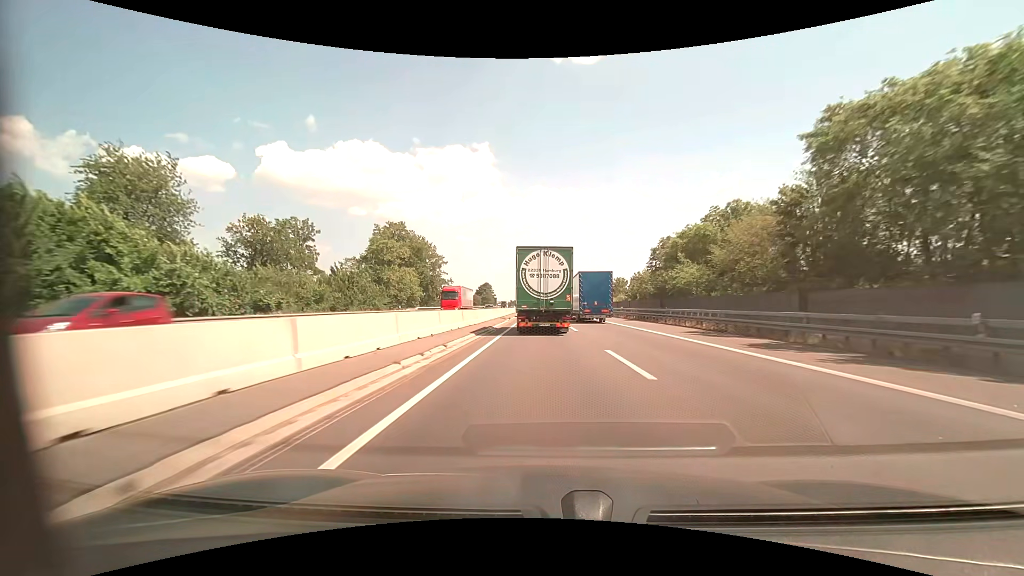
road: motorway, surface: asphalt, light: Day
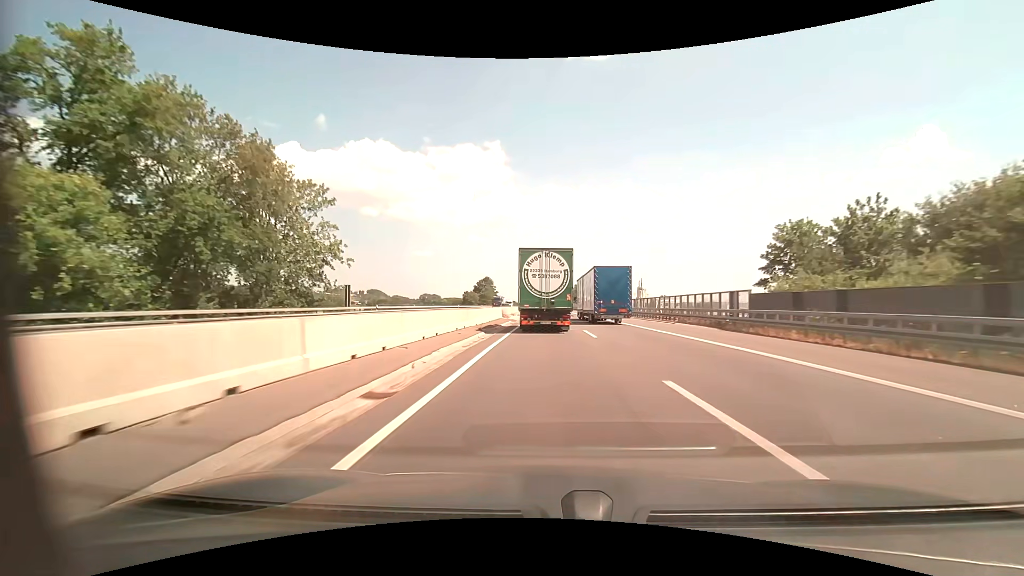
(-0.8, +60.5) m; -2°
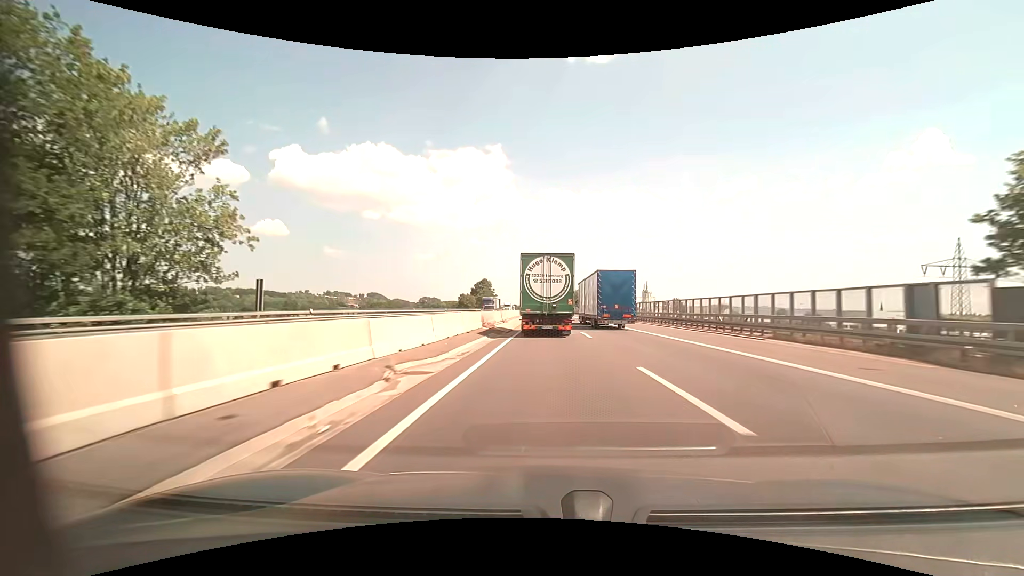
(0.0, +15.2) m; 0°
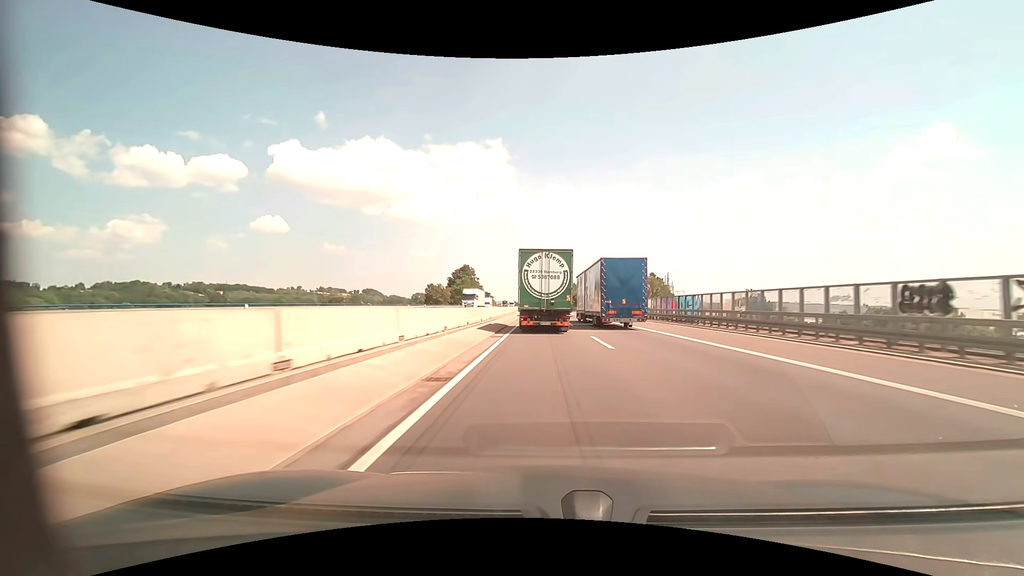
(-0.2, +61.6) m; 0°
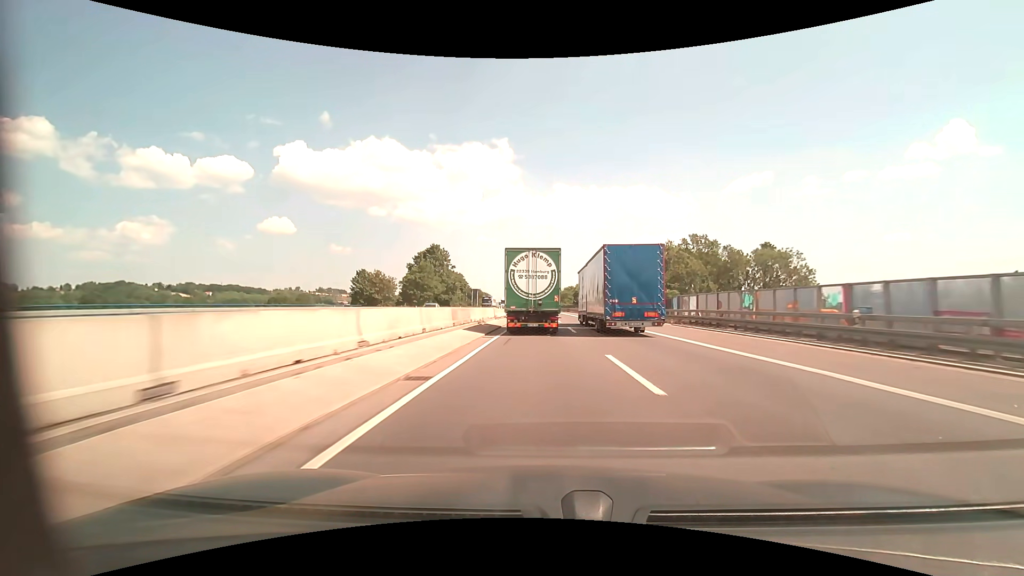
(-0.3, +62.3) m; -1°
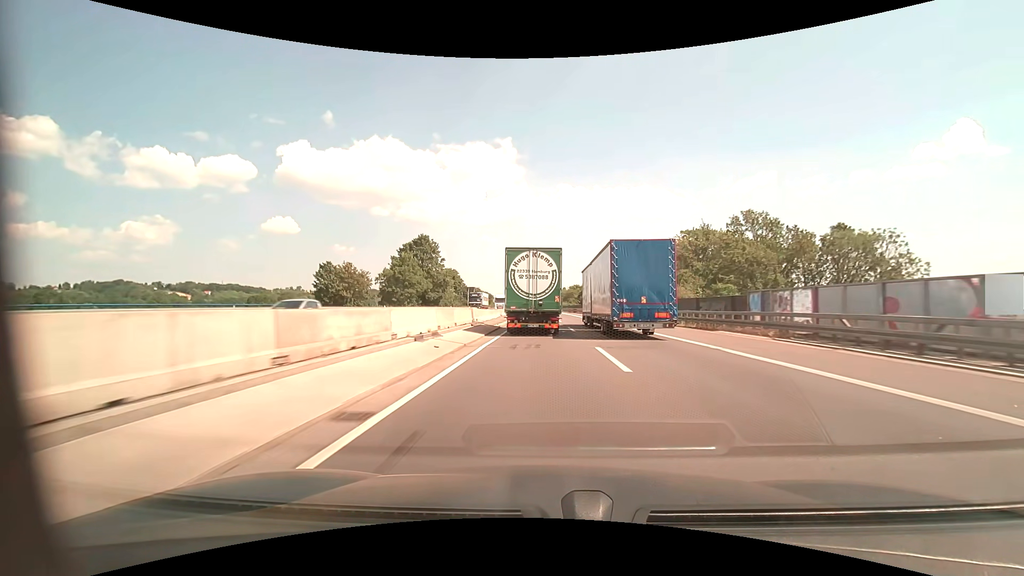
(0.0, +15.6) m; 0°
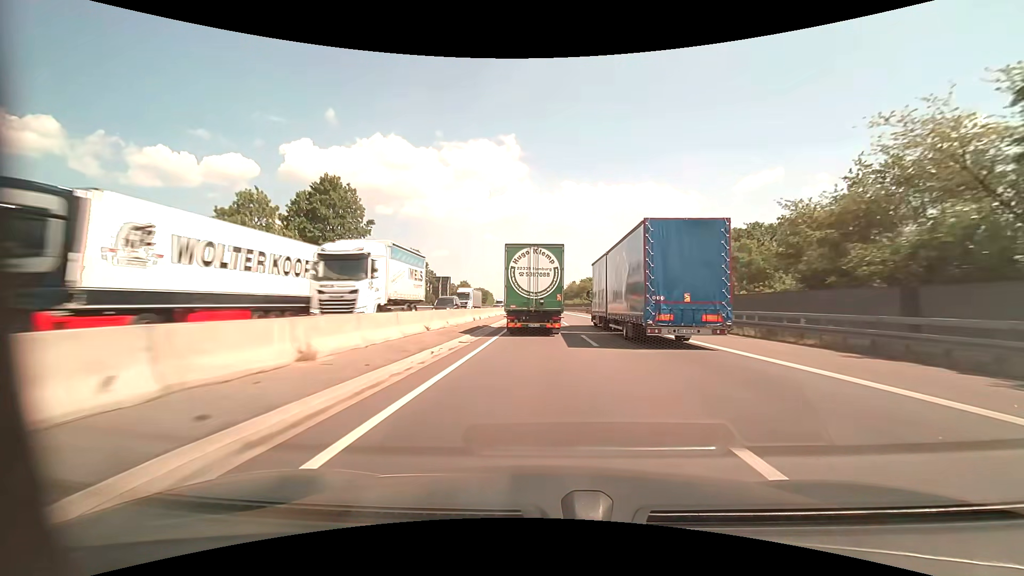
(-0.3, +47.1) m; -1°
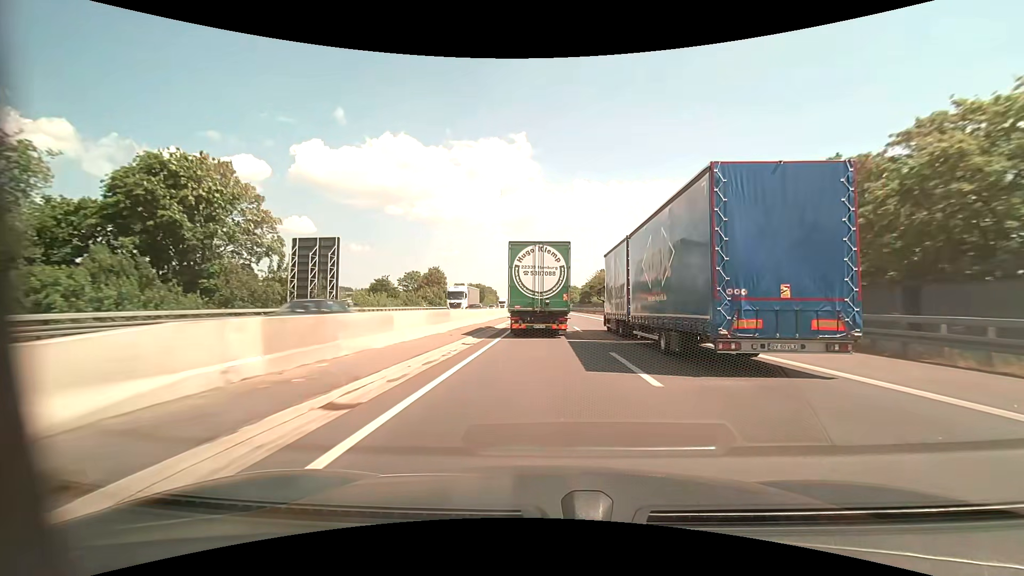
(-0.5, +62.3) m; -1°
(0, +10) (0, +20) (0, +30) (0, +40) (0, +50) (-1, +60) (-1, +70) (-1, +80) (-1, +90) (-1, +100) m
